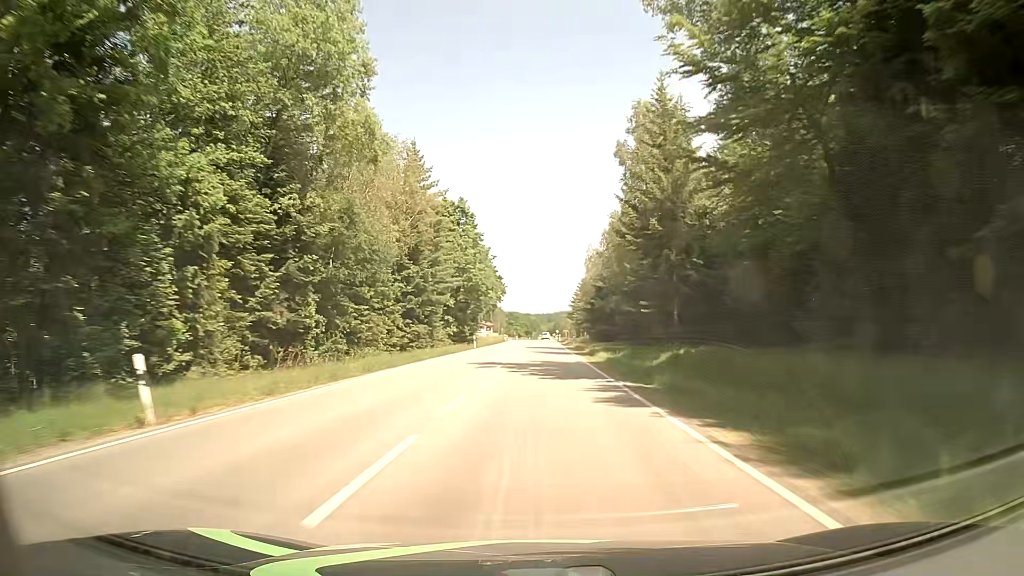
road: secondary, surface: asphalt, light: Day
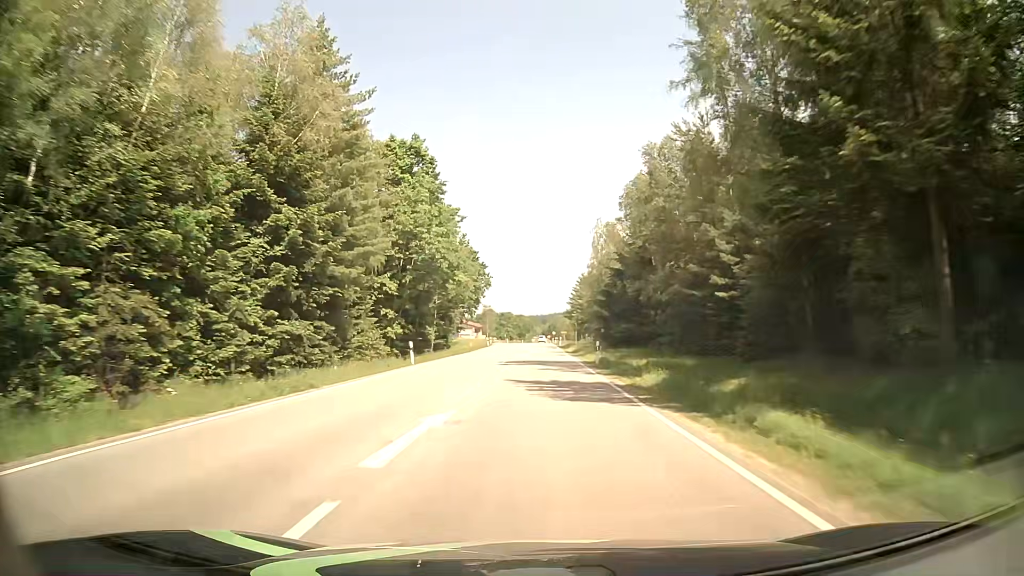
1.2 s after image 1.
(+0.2, +27.4) m; +1°
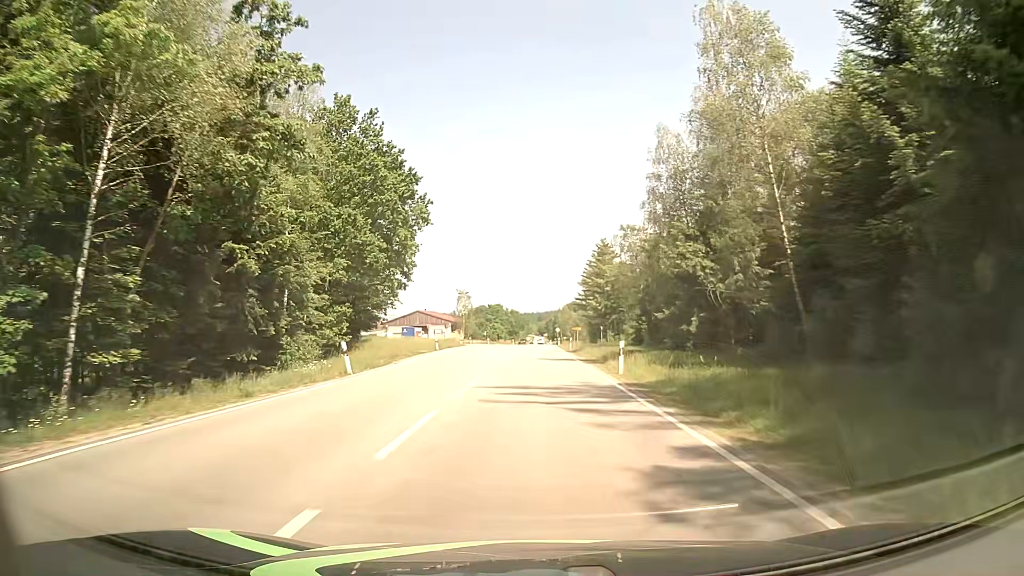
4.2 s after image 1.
(0.0, +59.6) m; +1°
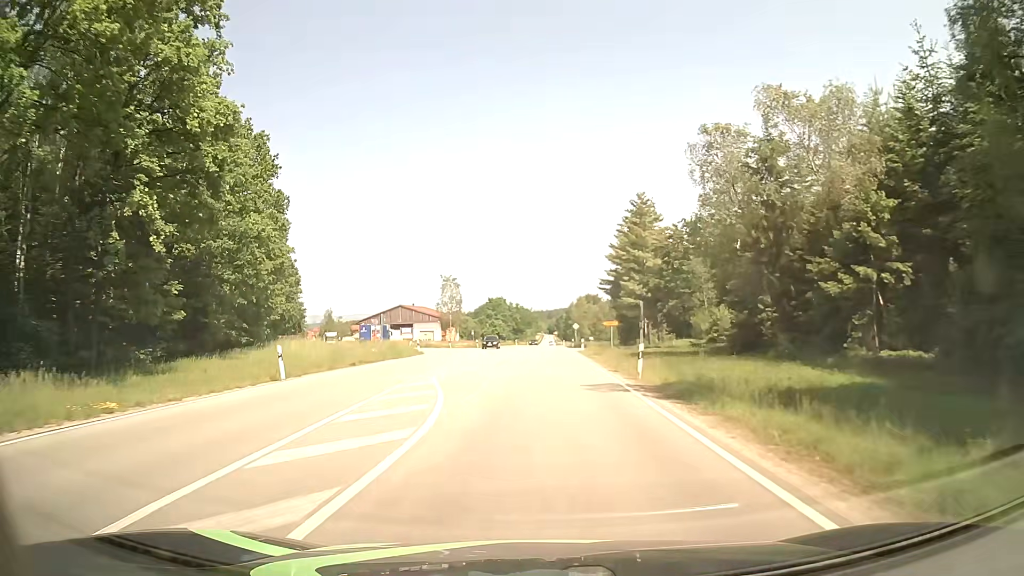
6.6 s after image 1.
(-0.1, +35.6) m; -1°
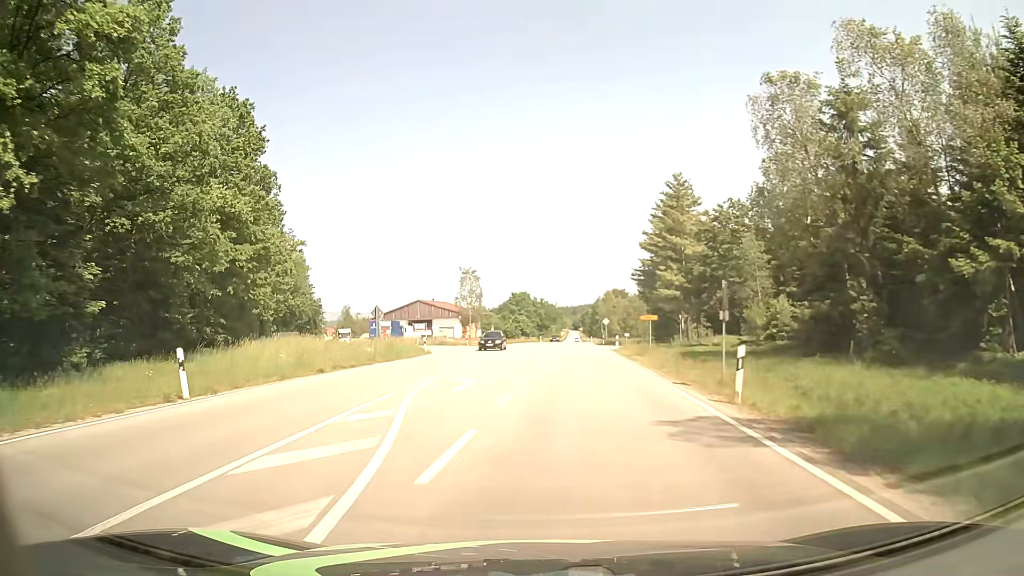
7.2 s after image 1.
(-0.2, +7.7) m; -2°
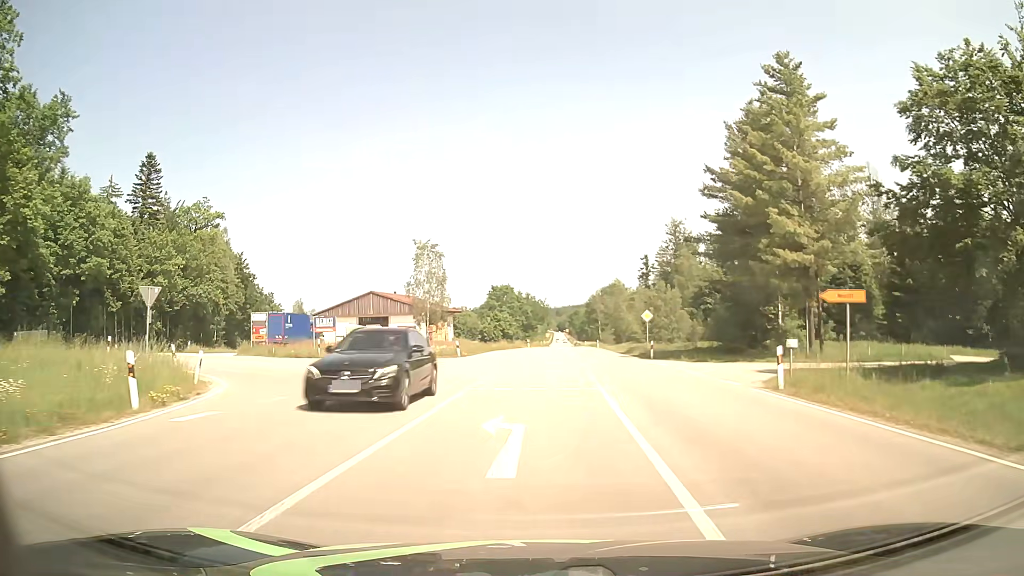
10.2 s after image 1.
(-0.4, +33.4) m; +2°
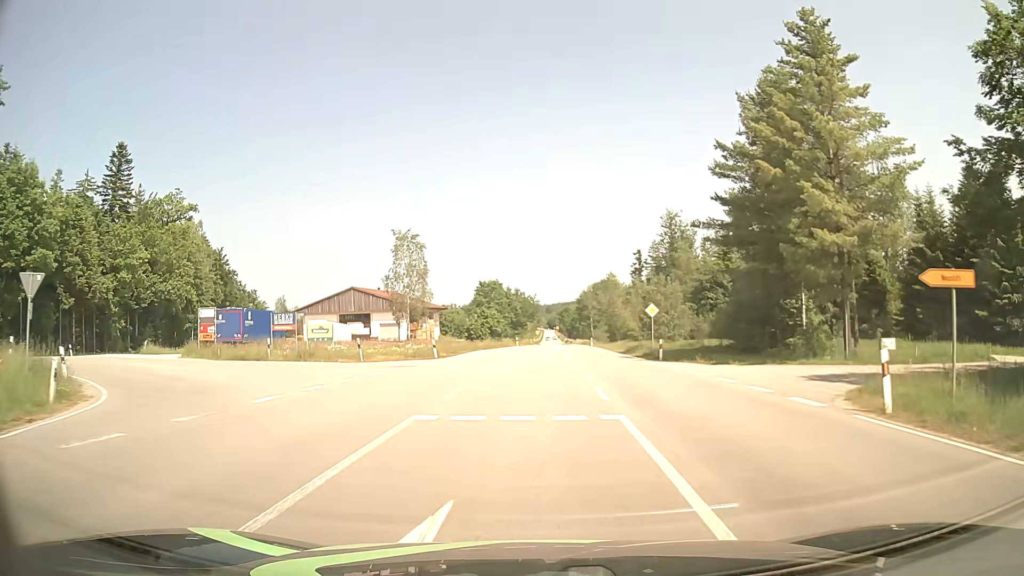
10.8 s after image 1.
(+0.1, +5.8) m; +1°
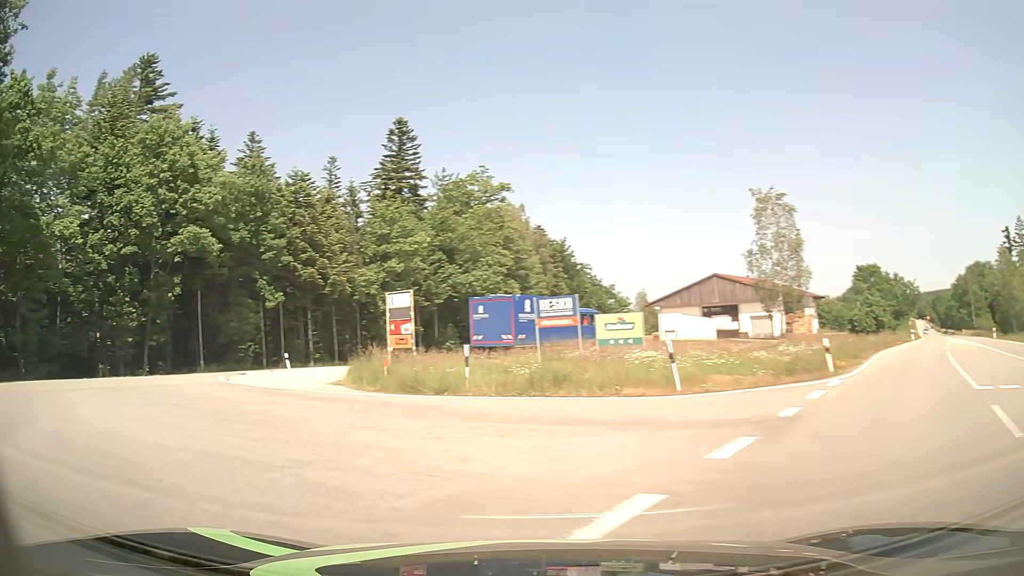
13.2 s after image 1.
(-2.5, +17.5) m; -33°
(-3, +9) (-10, +17) (-13, +26) (-11, +36) (-9, +46) (-7, +56) (-4, +65) (-2, +75) (+1, +85) (+3, +95) m
